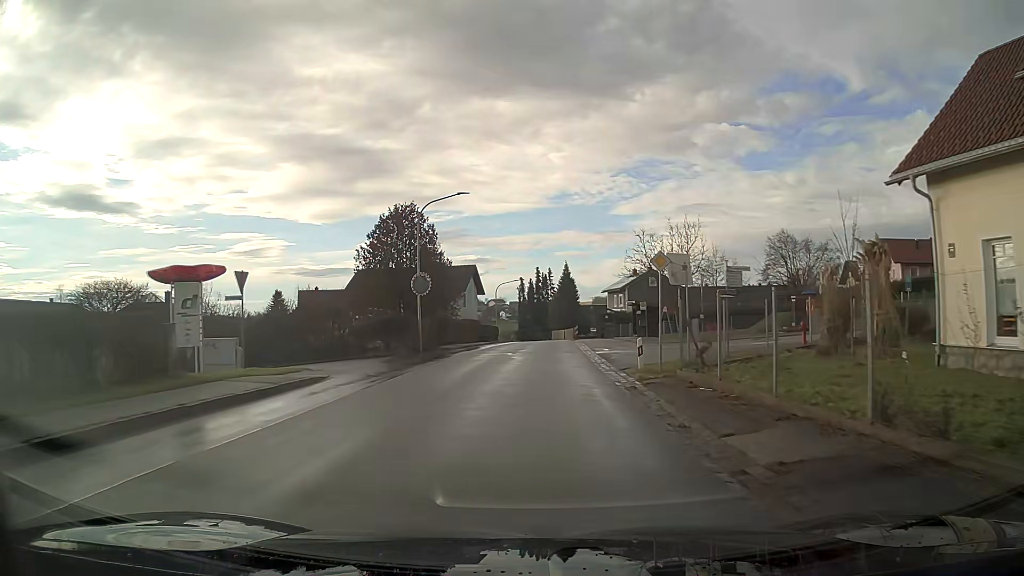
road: secondary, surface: asphalt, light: Day
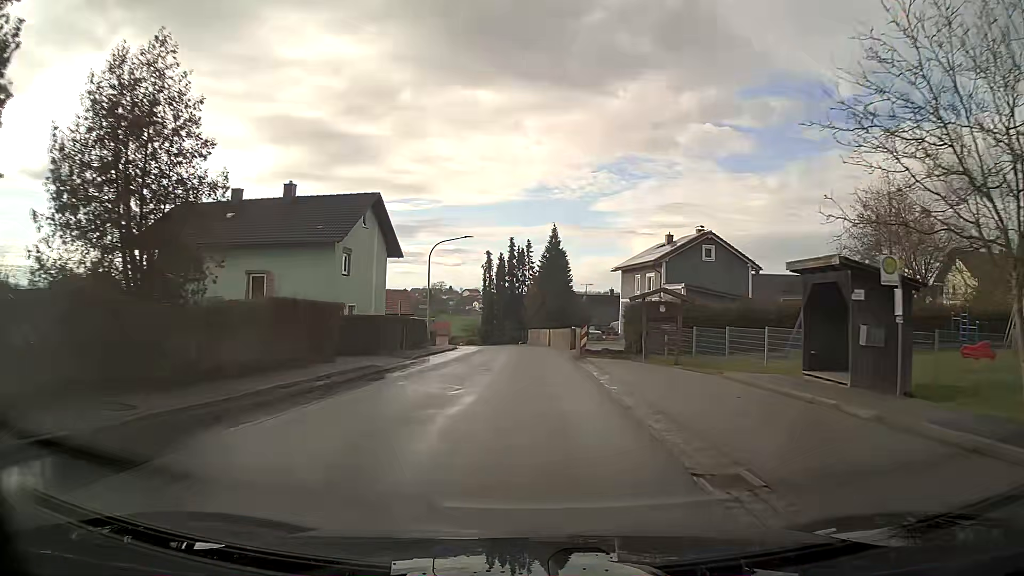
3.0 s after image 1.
(+0.7, +36.9) m; +2°
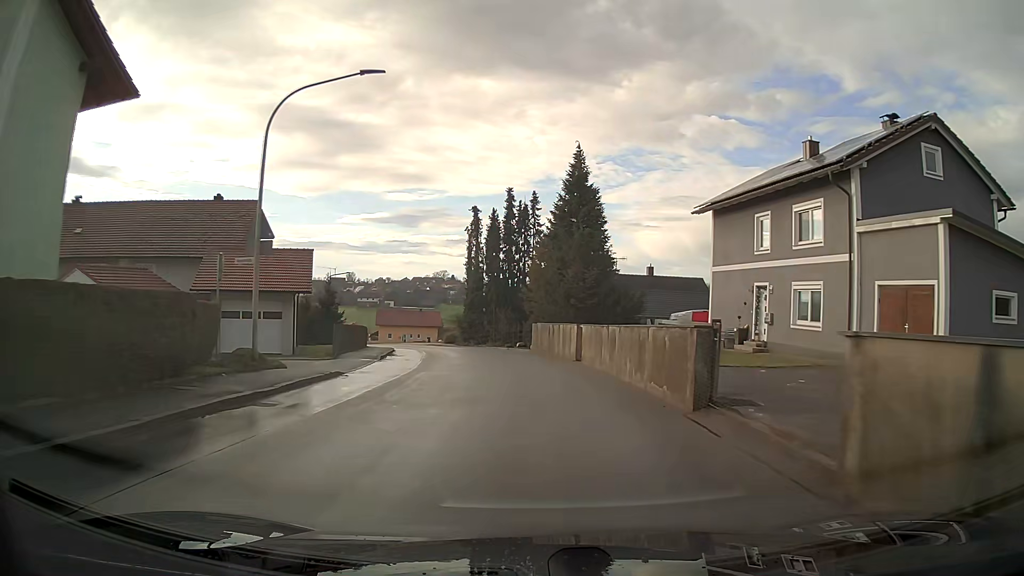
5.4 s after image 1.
(-0.1, +29.0) m; -1°
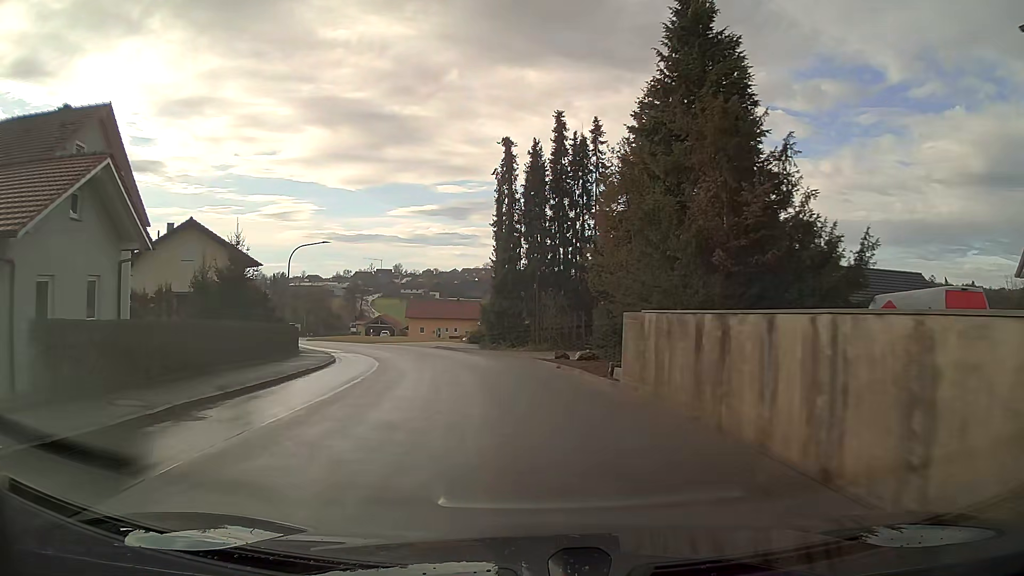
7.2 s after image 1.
(-0.7, +21.5) m; -5°
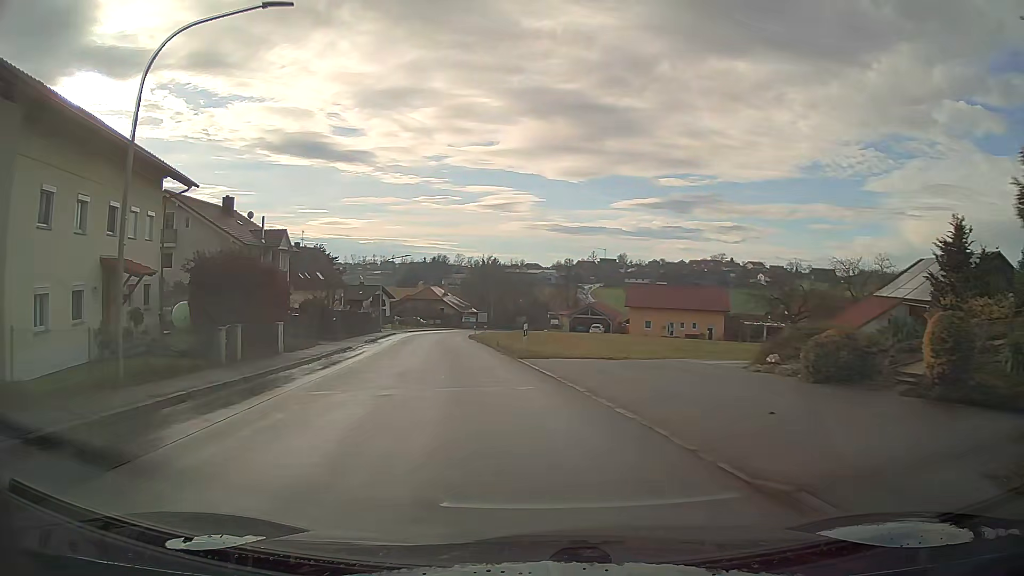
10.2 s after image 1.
(-5.7, +35.6) m; -19°
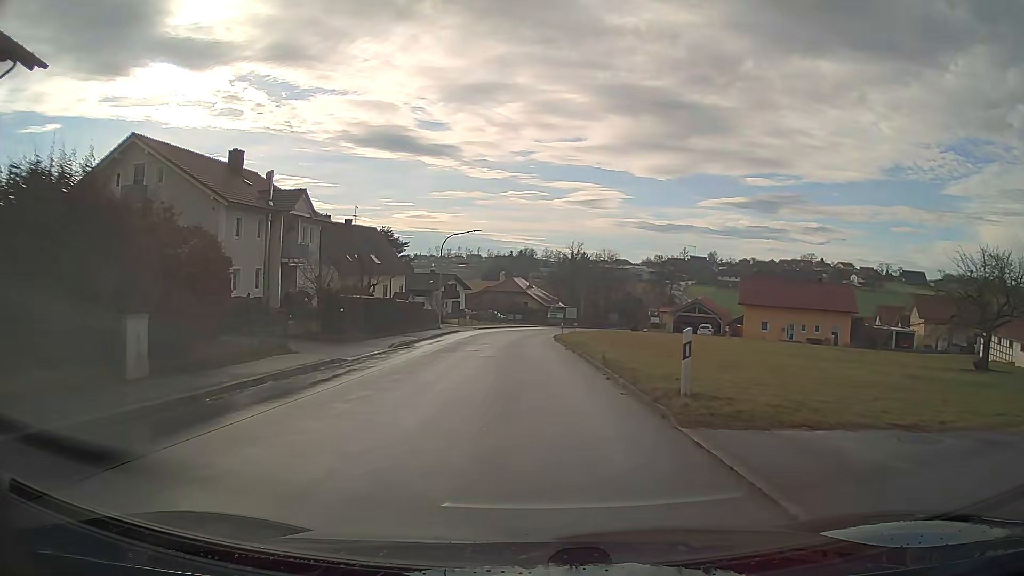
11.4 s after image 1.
(-0.9, +14.7) m; -6°
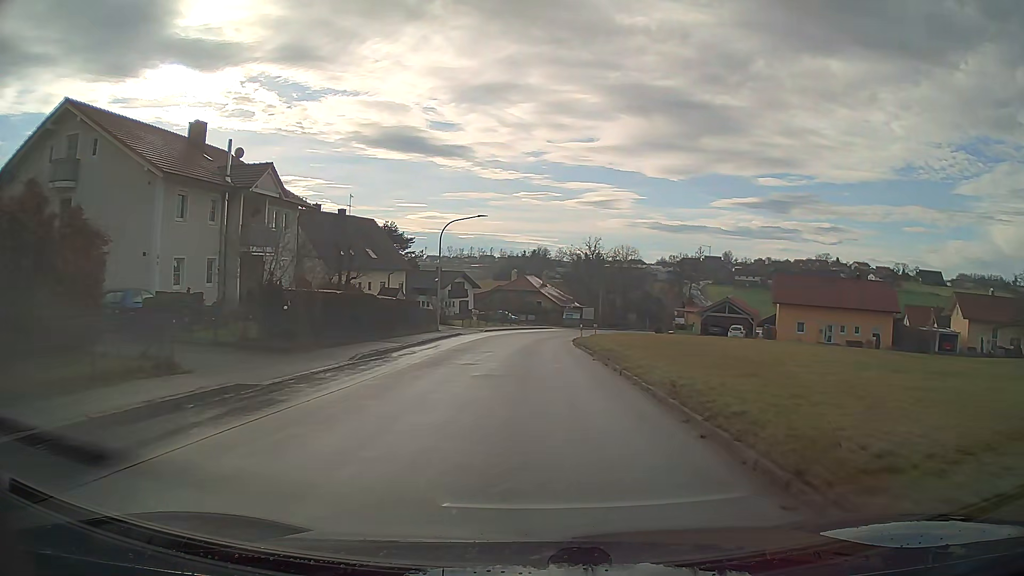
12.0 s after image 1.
(-0.1, +7.4) m; -1°
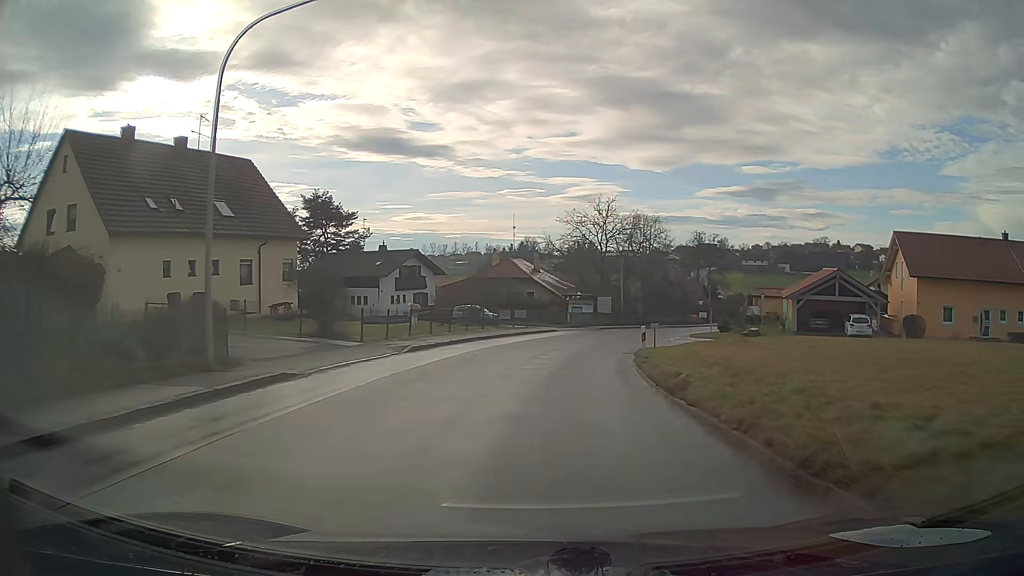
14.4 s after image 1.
(+0.1, +30.1) m; +2°
(0, +10) (+1, +20) (+3, +30) (+6, +39) (+9, +49) (+13, +58) (+17, +67) (+21, +76) (+25, +85) (+30, +94) m
